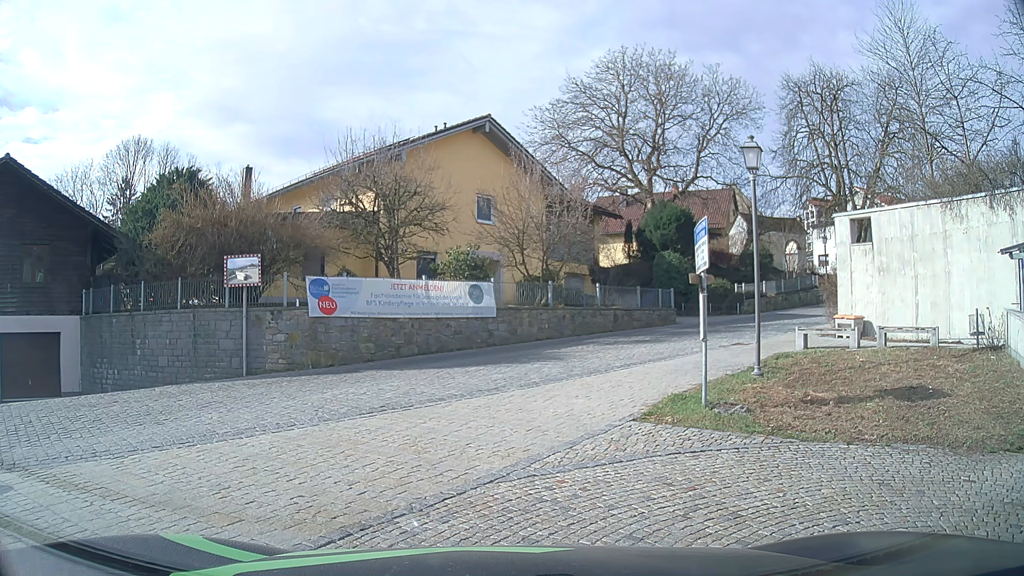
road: tertiary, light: Day
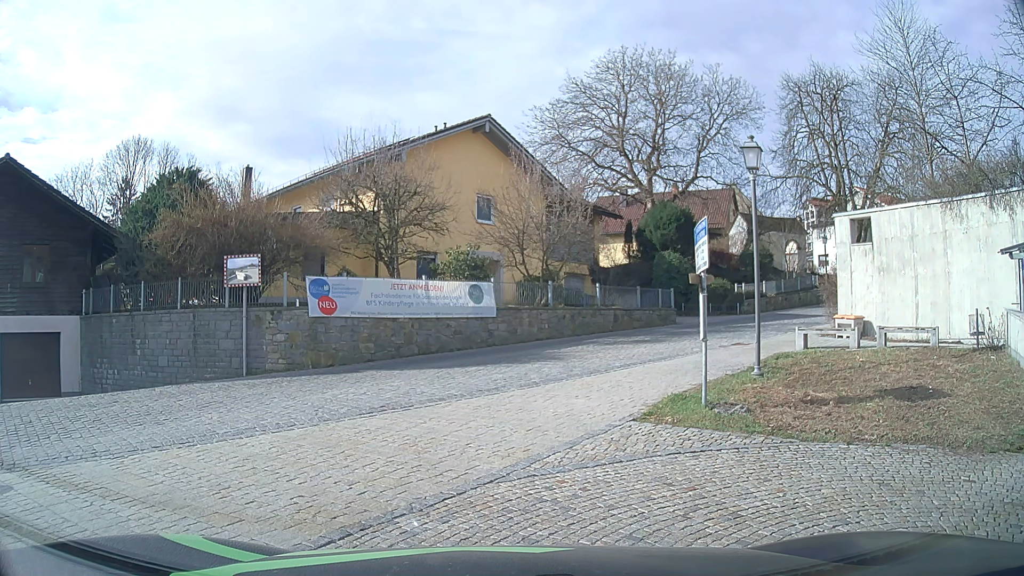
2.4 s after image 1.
(0.0, 0.0) m; 0°
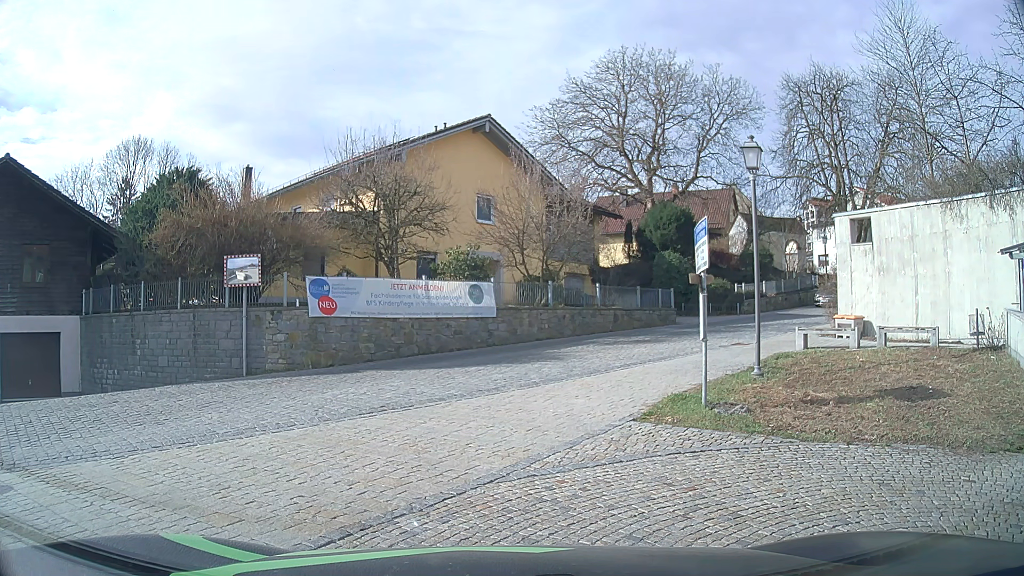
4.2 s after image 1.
(0.0, 0.0) m; 0°
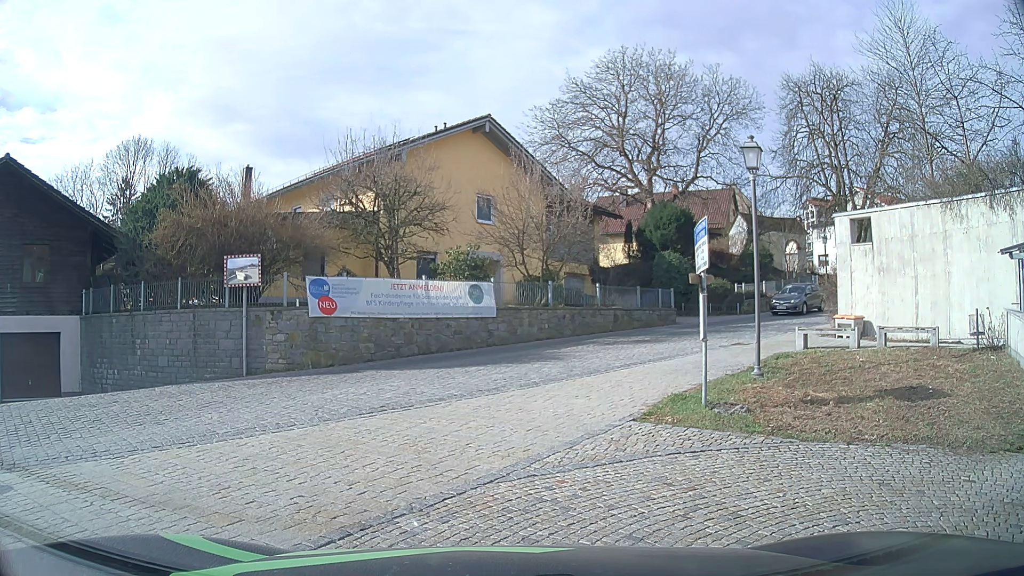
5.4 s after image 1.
(0.0, 0.0) m; 0°
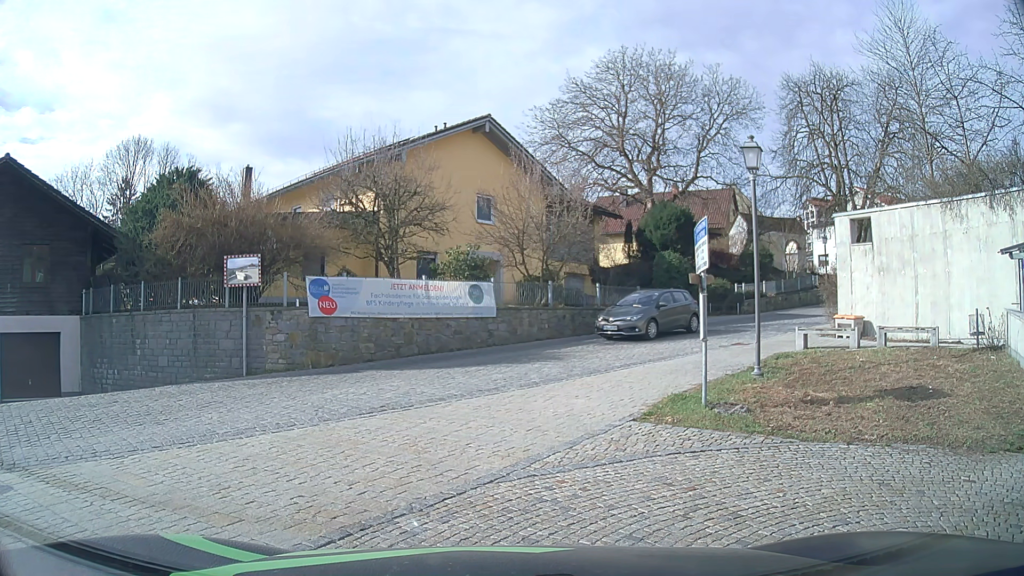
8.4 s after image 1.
(0.0, 0.0) m; 0°
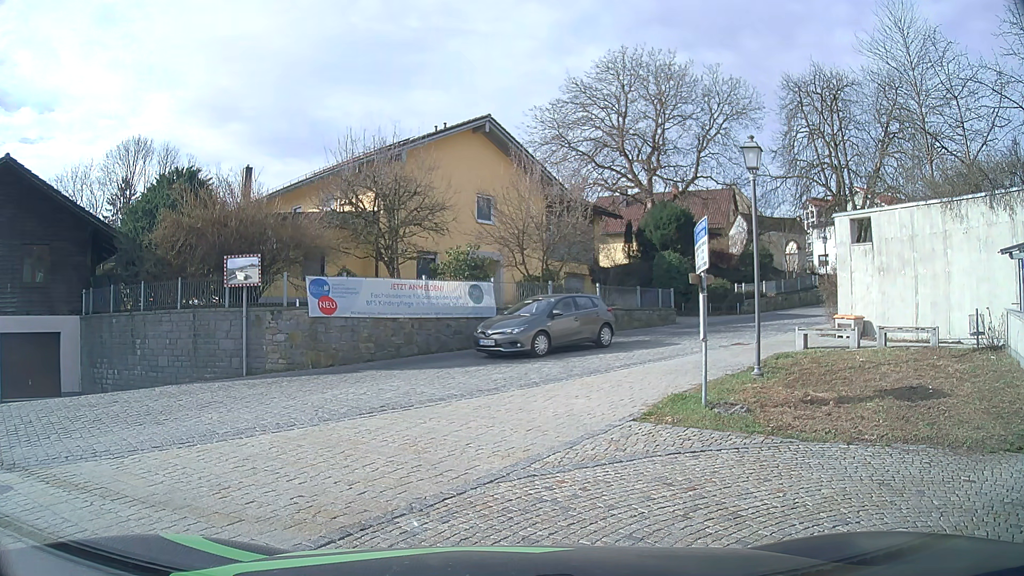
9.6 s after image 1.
(0.0, 0.0) m; 0°
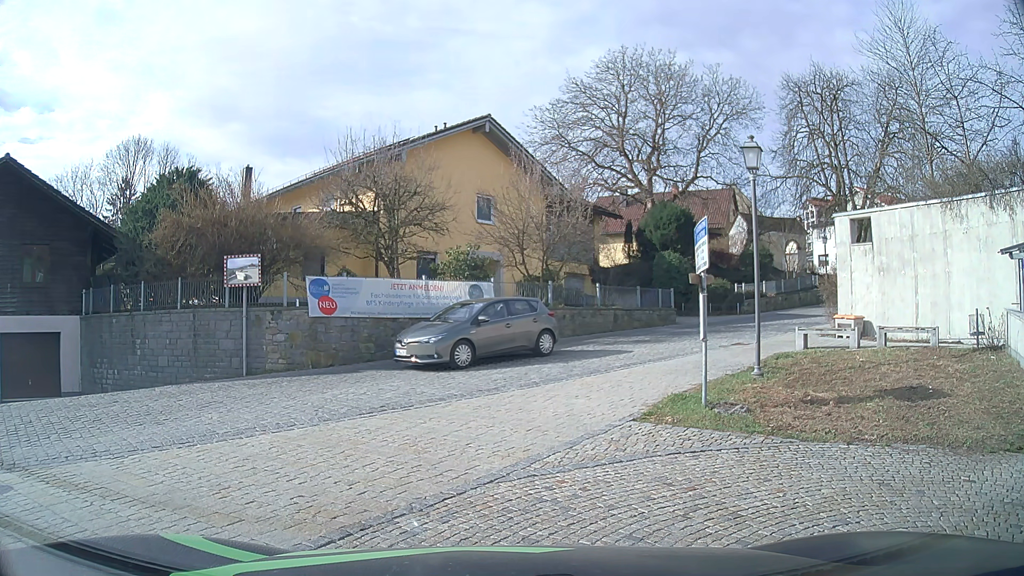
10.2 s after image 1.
(0.0, 0.0) m; 0°
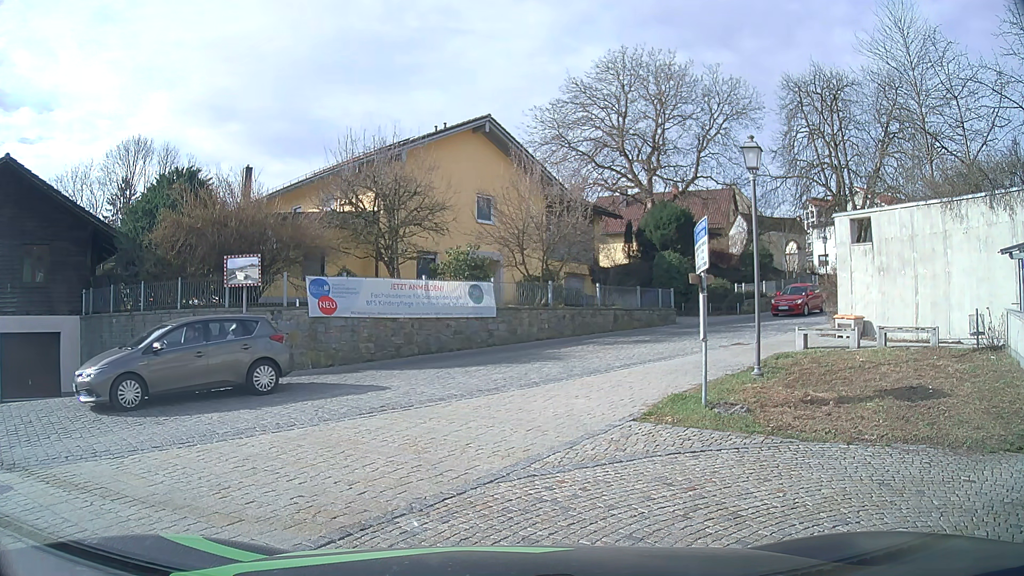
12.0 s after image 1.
(0.0, 0.0) m; 0°
